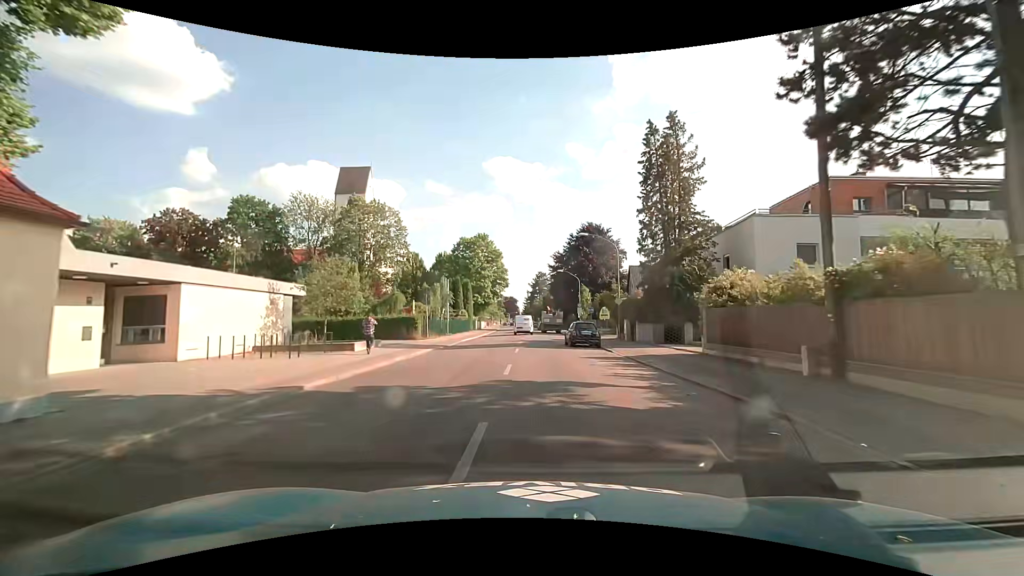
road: secondary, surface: asphalt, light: Day
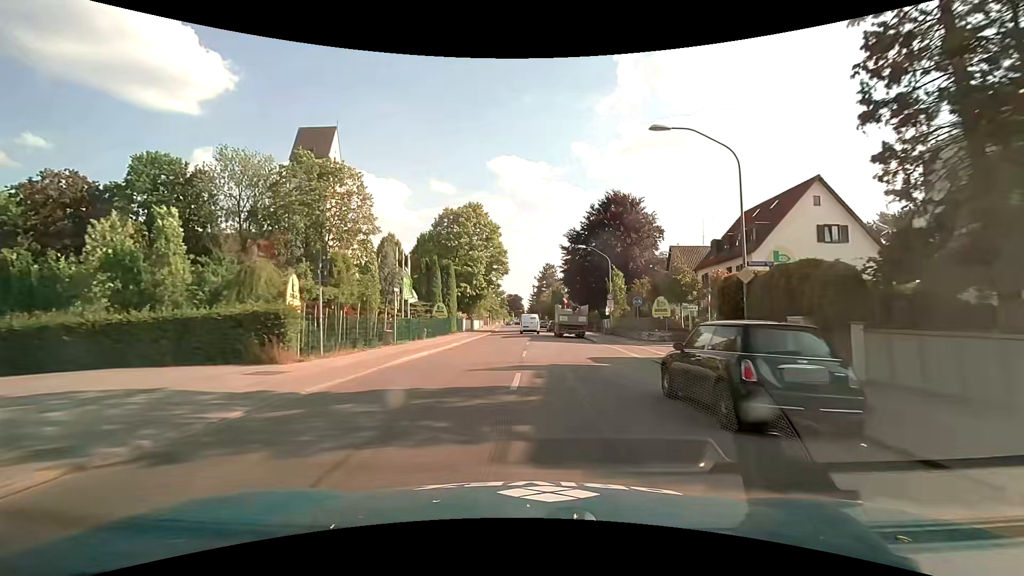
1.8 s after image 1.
(-0.2, +21.2) m; -1°
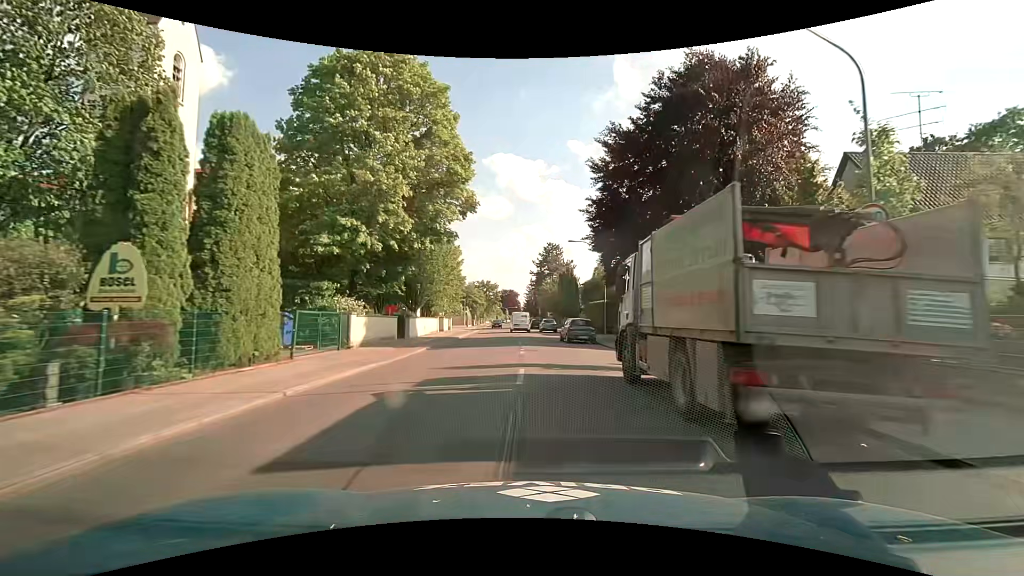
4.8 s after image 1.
(+0.3, +35.7) m; +1°
(0, +10) (0, +20) (0, +30) (0, +40) (-1, +50) (-1, +60) (-2, +70) (-3, +80) (-3, +90) (-4, +100) m
